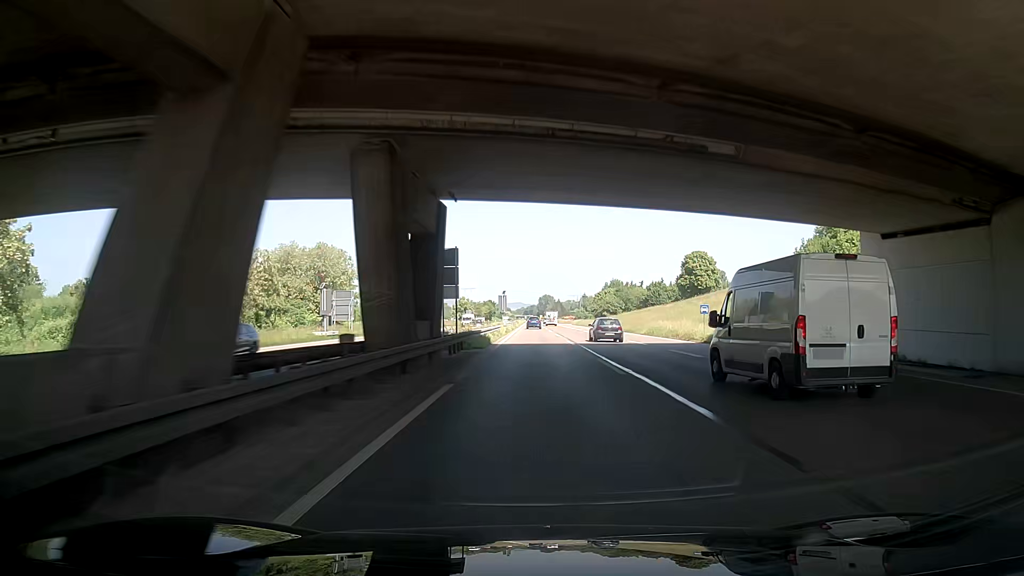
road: trunk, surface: asphalt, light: Day
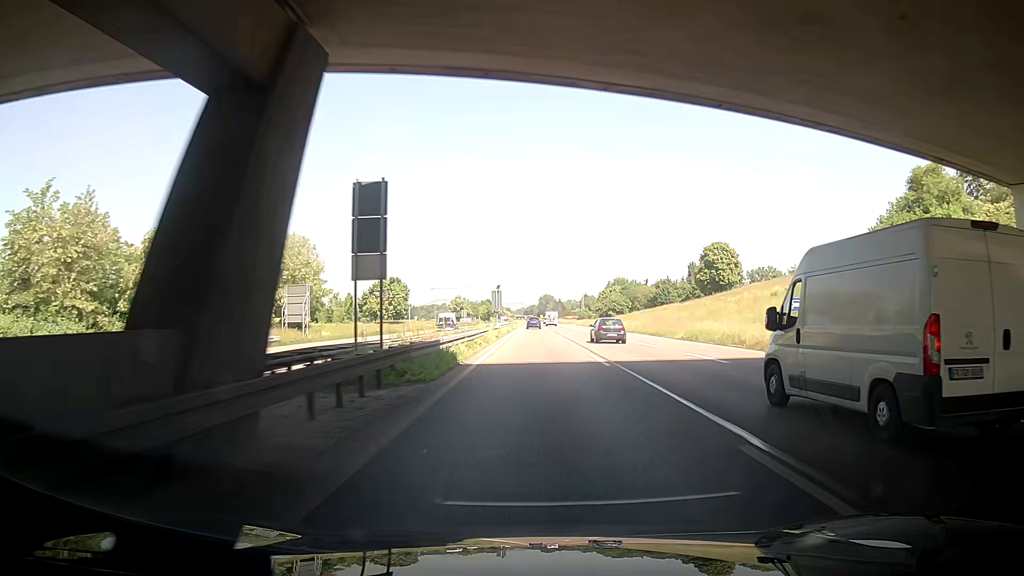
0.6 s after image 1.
(+0.1, +15.4) m; +1°
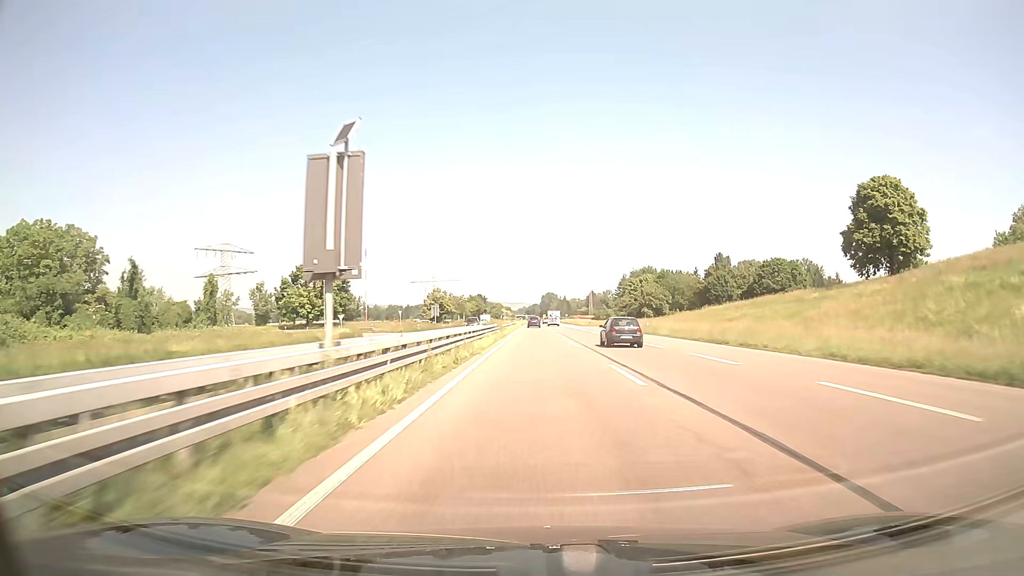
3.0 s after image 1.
(-1.0, +61.1) m; -1°
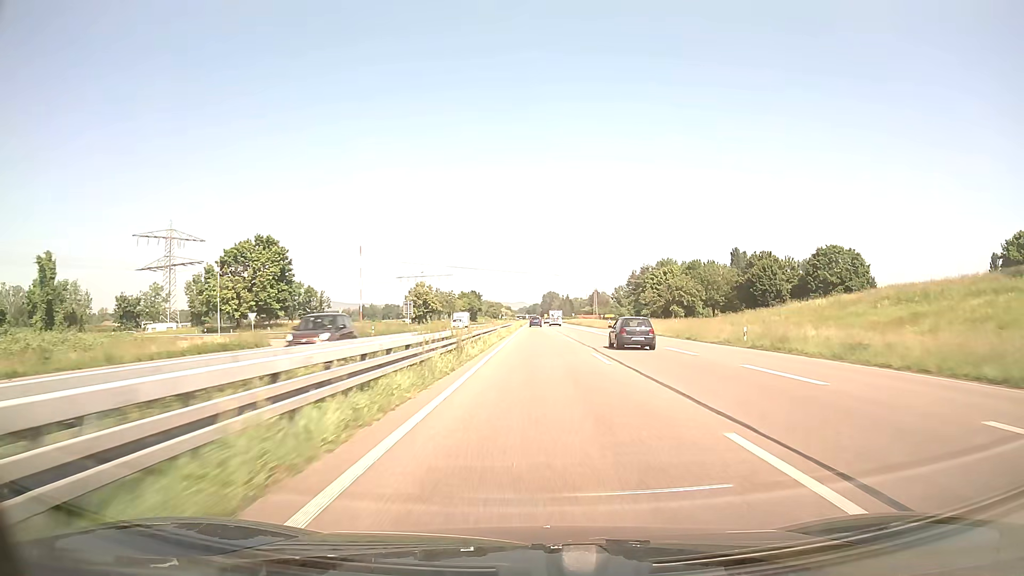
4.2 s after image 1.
(0.0, +30.1) m; 0°
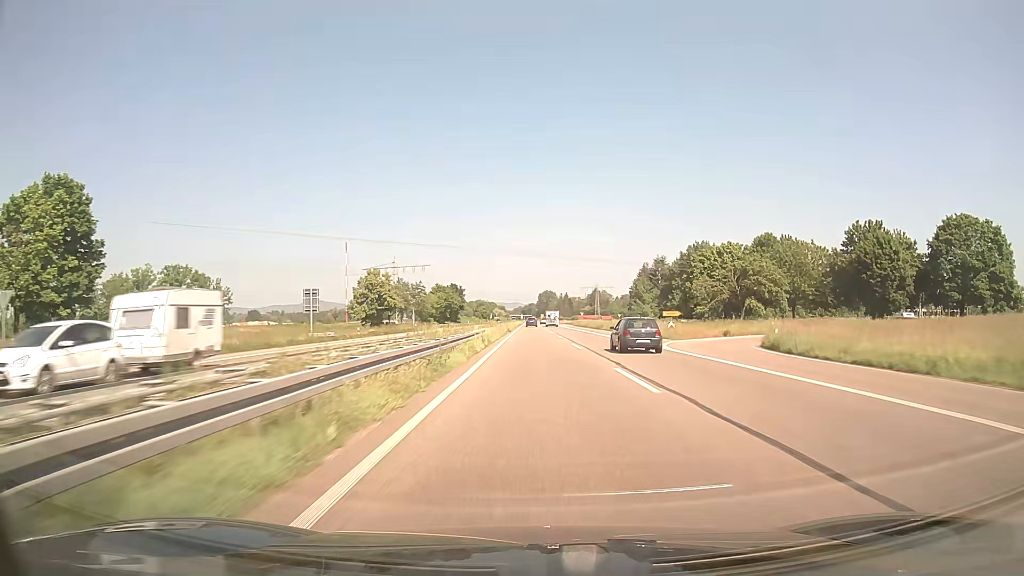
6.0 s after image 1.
(+0.1, +44.6) m; 0°
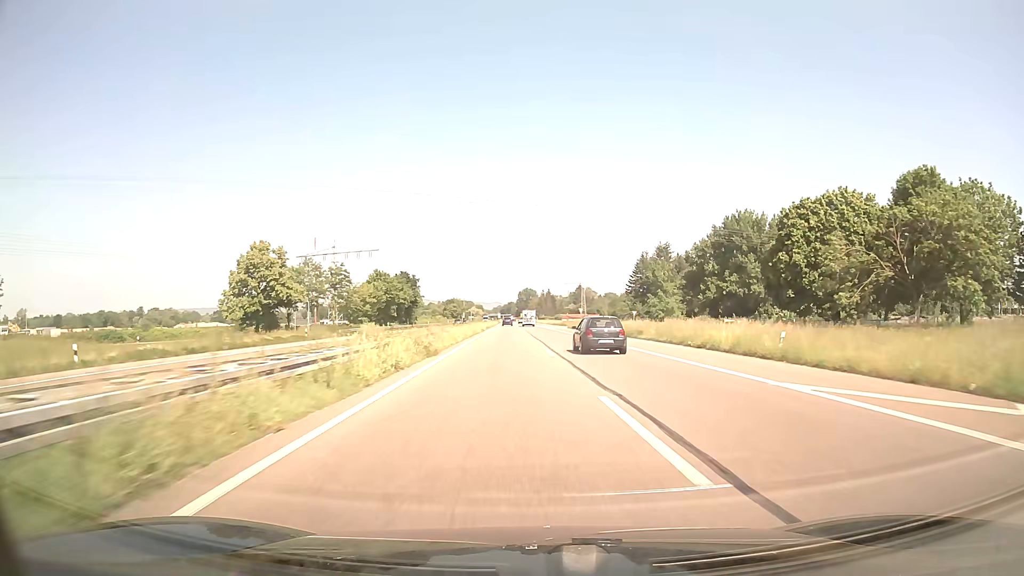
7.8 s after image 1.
(+0.6, +43.6) m; +2°
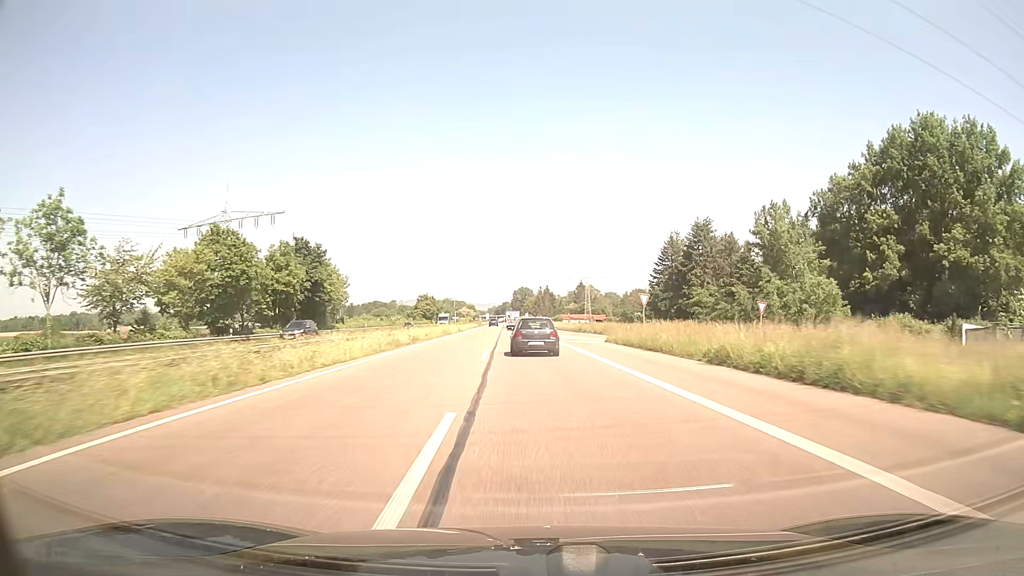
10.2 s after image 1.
(+0.5, +57.1) m; 0°
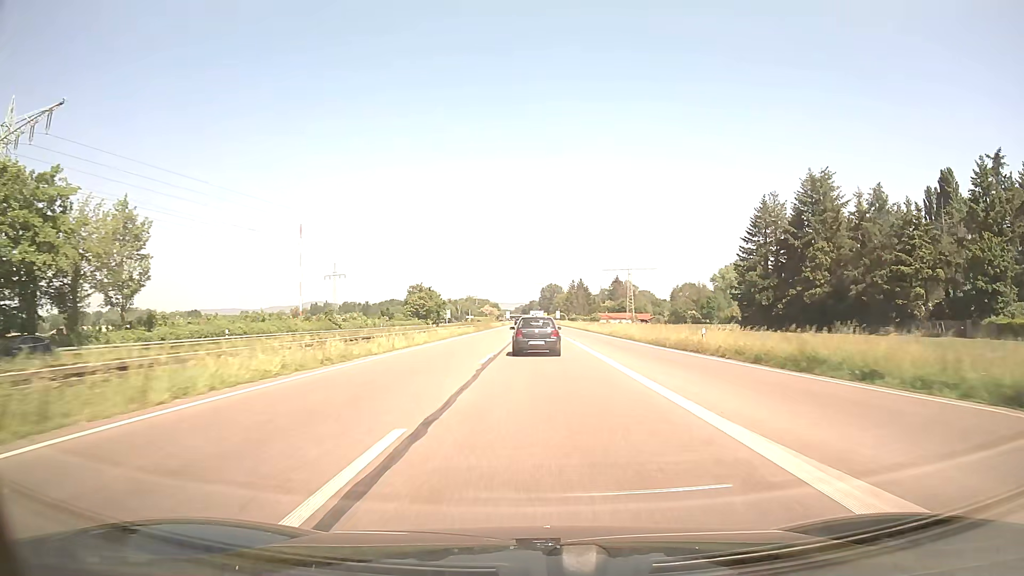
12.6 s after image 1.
(-1.3, +56.9) m; -2°
